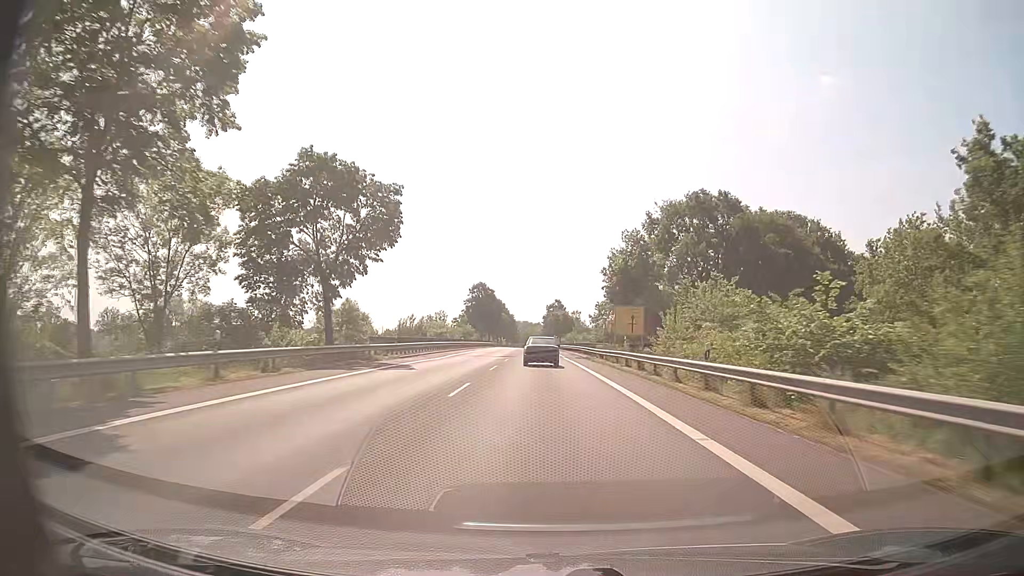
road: primary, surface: asphalt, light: Day
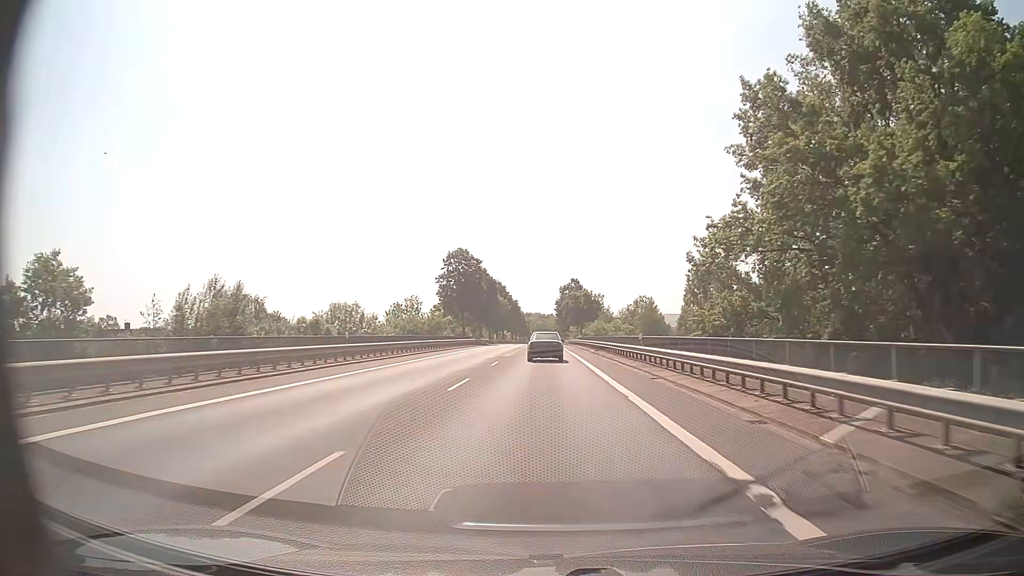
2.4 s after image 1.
(-0.5, +47.6) m; -1°
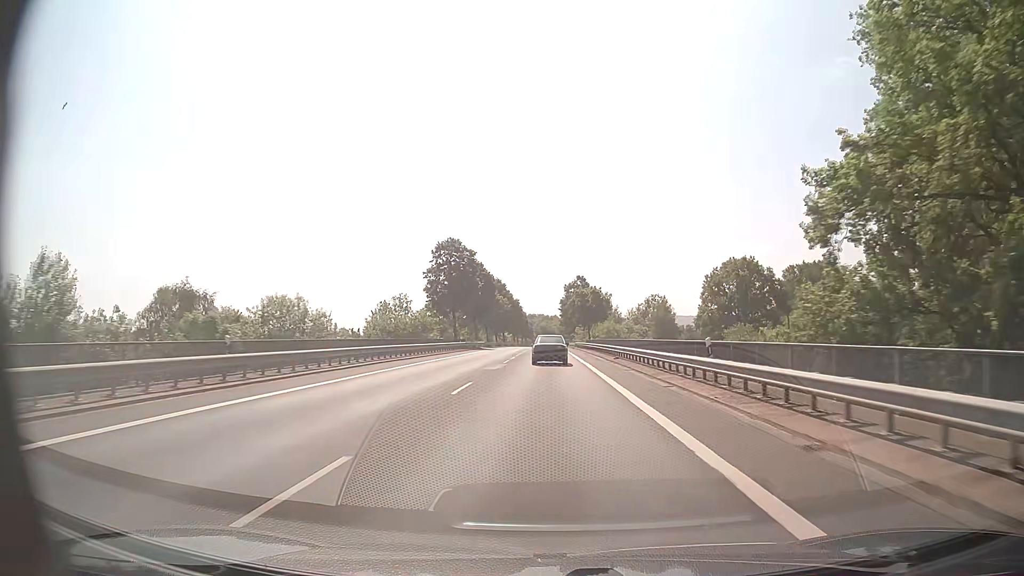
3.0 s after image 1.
(0.0, +12.0) m; 0°
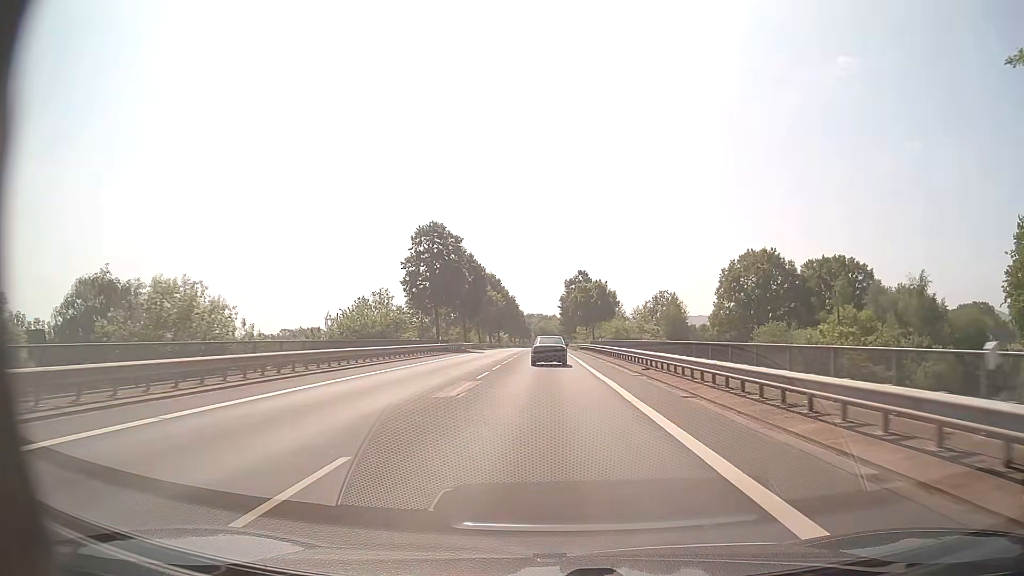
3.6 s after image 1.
(0.0, +12.0) m; 0°
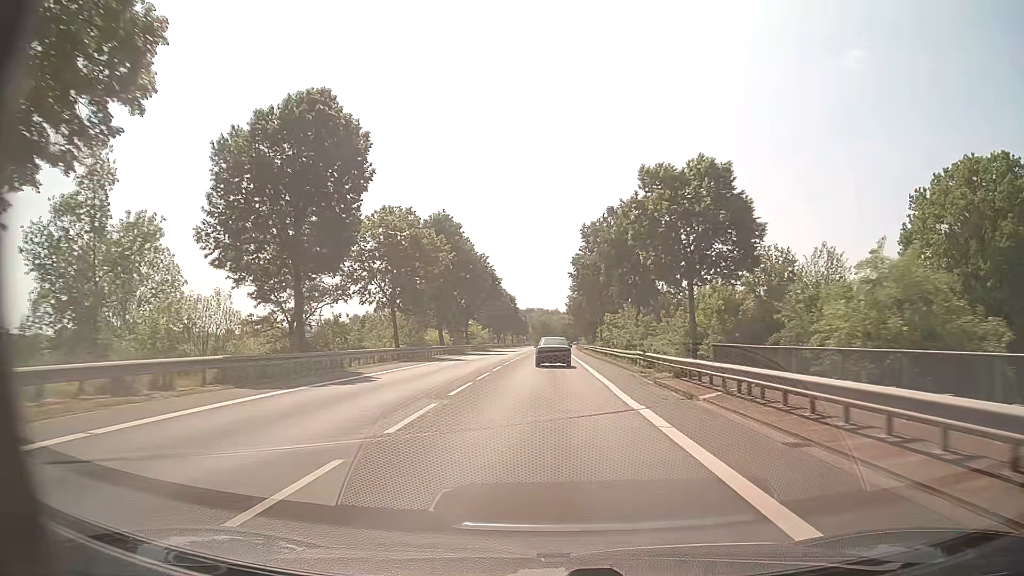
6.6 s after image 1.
(-0.1, +60.5) m; 0°
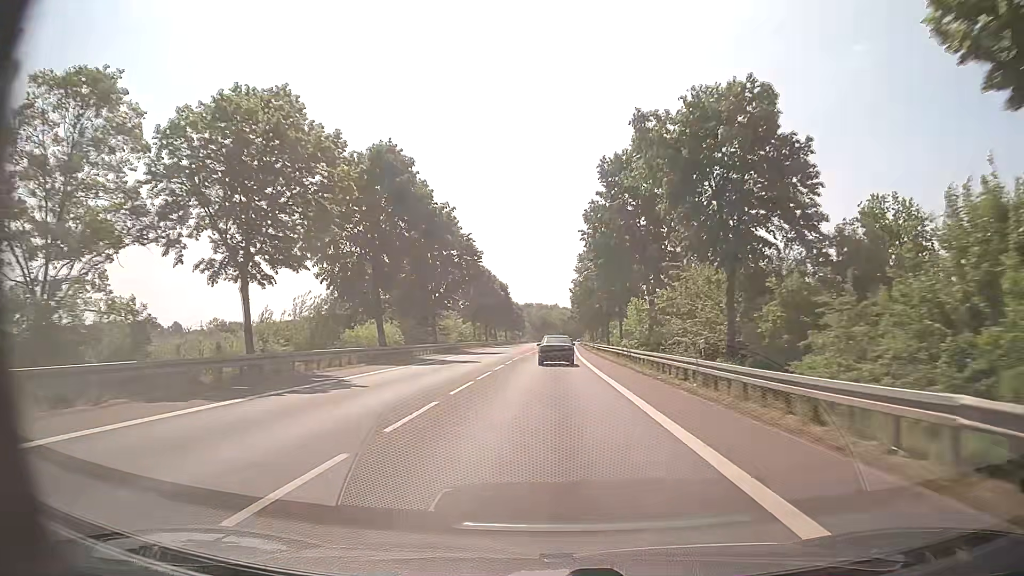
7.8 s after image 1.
(0.0, +24.5) m; 0°
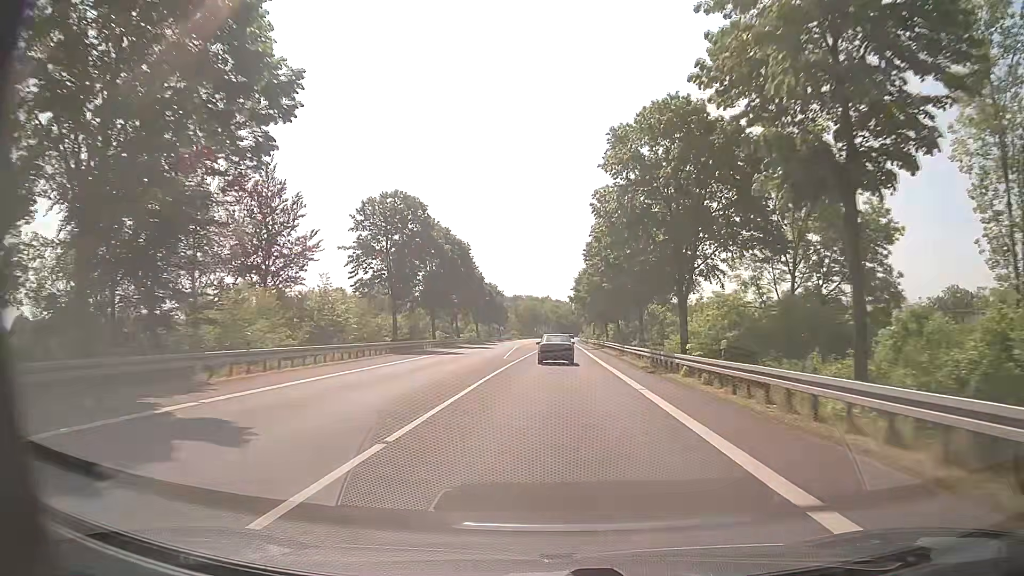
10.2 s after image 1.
(+0.6, +49.2) m; +1°
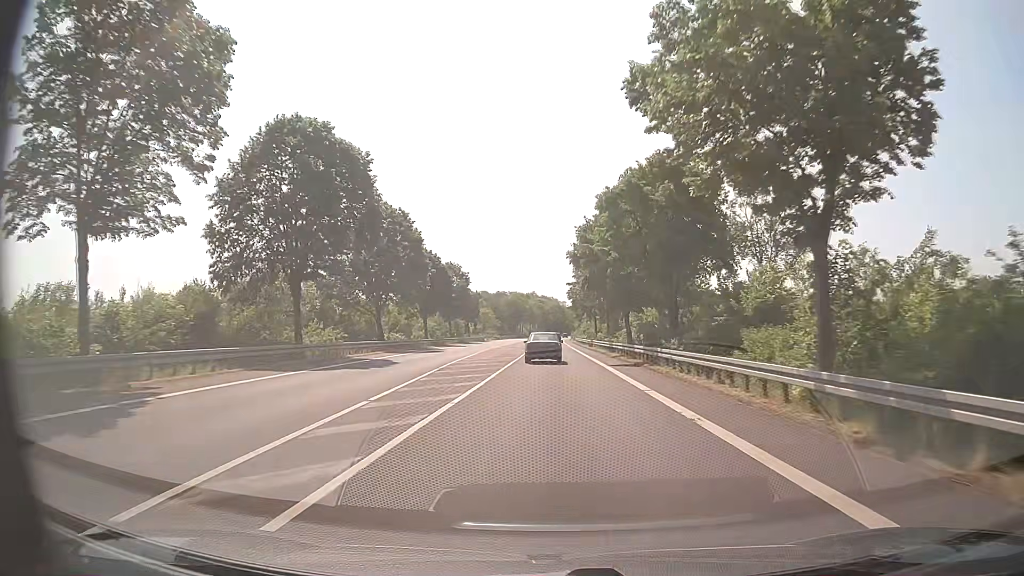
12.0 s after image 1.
(+0.4, +37.0) m; +2°
(0, +10) (0, +20) (0, +30) (0, +40) (0, +50) (0, +60) (0, +70) (0, +80) (0, +90) (0, +100) m
